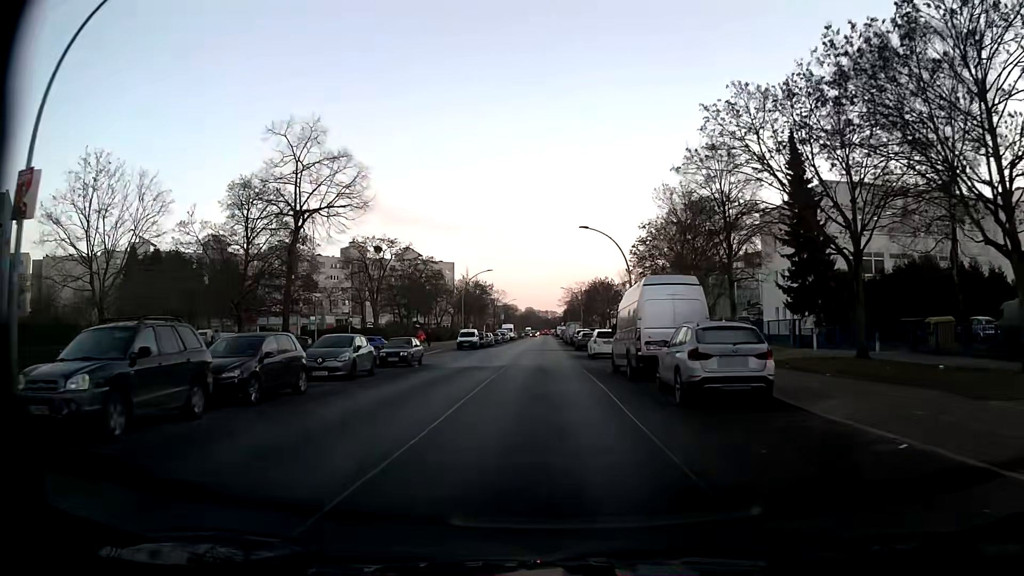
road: residential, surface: asphalt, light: Day
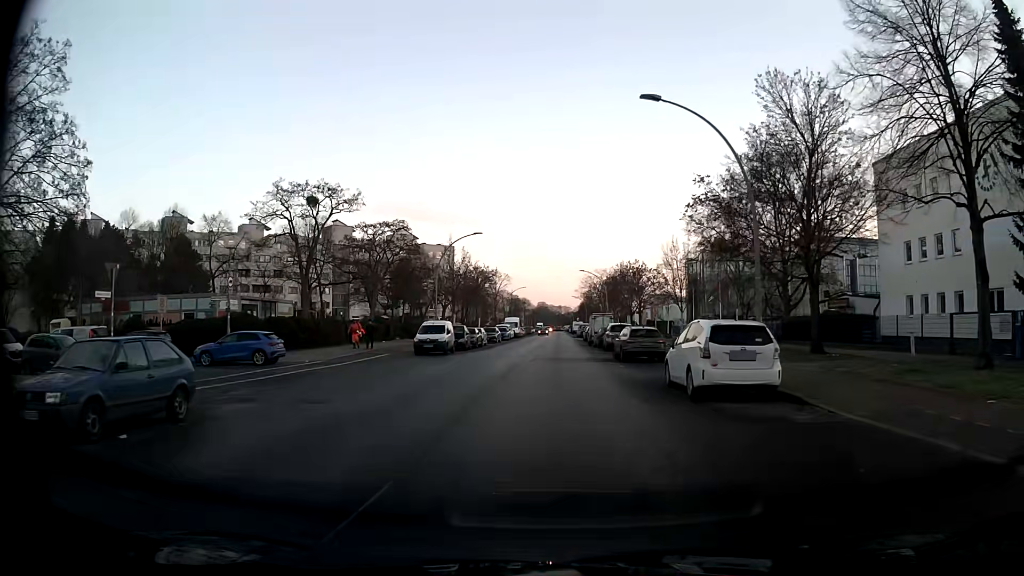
(0.0, +22.9) m; -1°
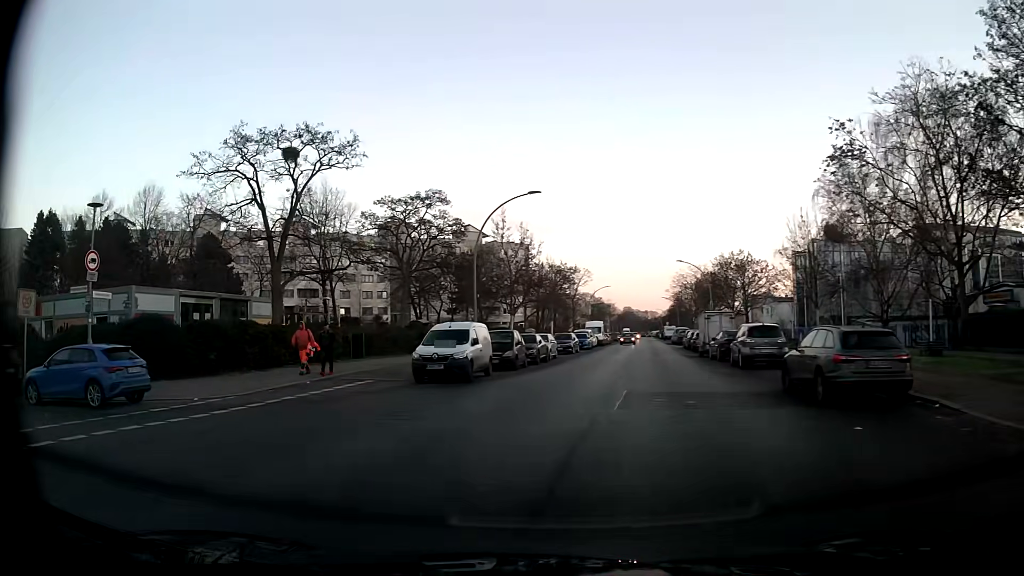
(-0.2, +15.2) m; -7°
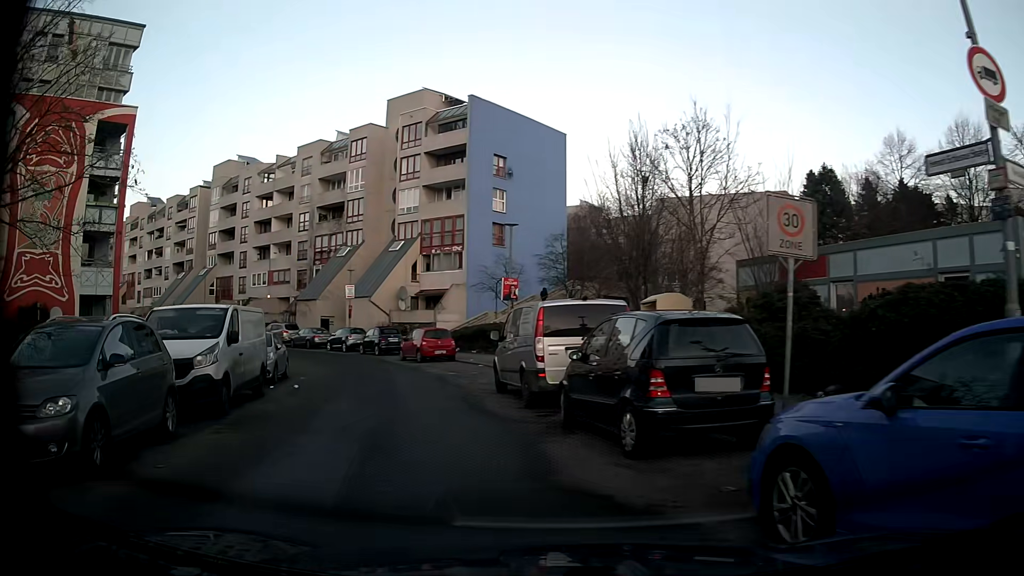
(-7.8, +11.0) m; -68°
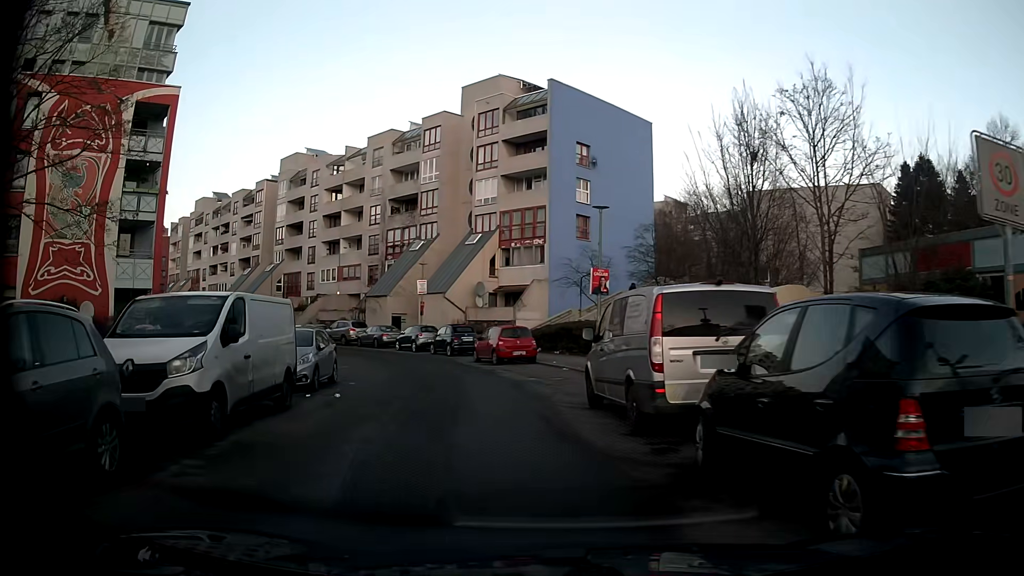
(-0.2, +3.4) m; -8°
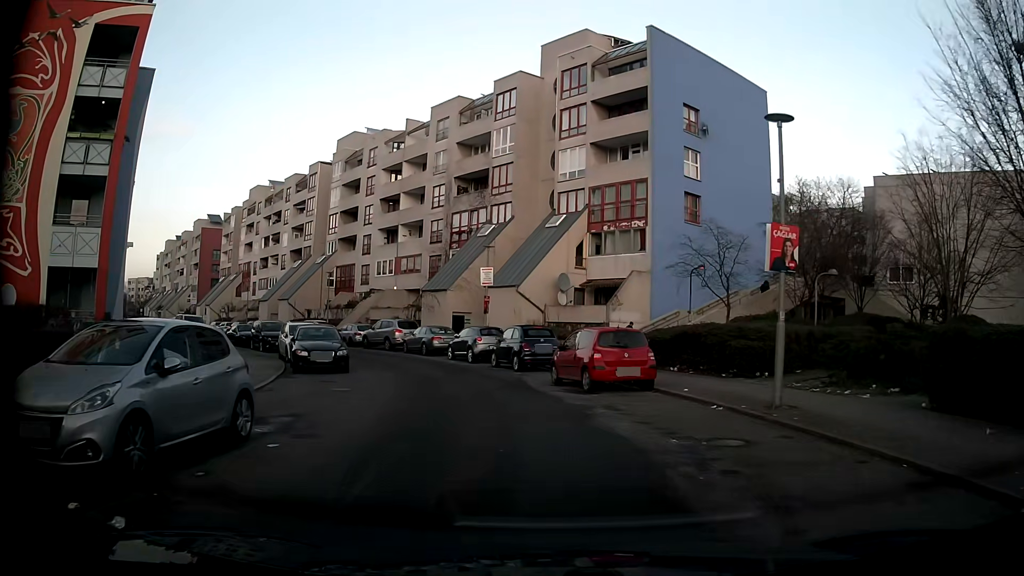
(-0.8, +10.1) m; -6°
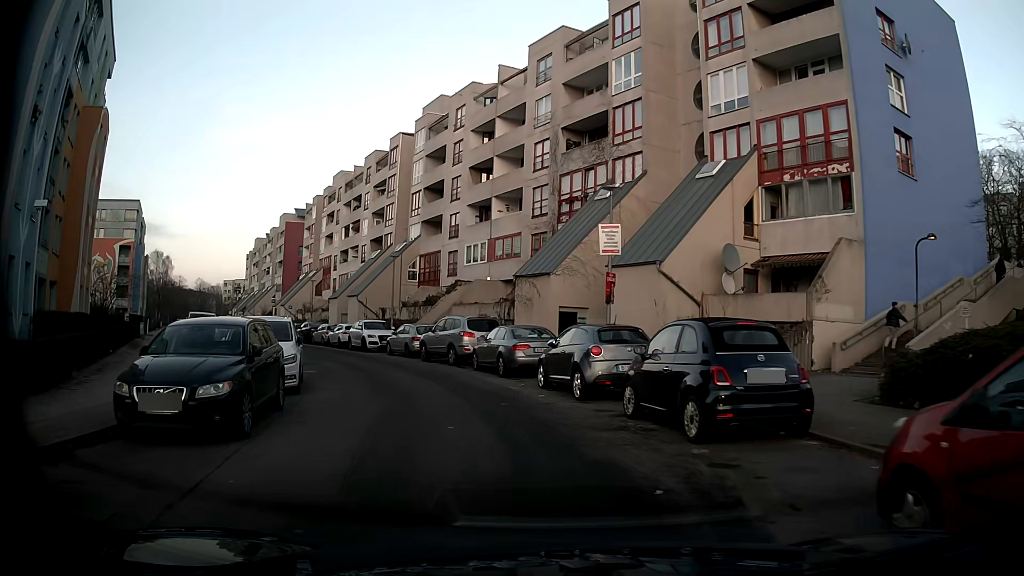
(-1.2, +13.9) m; -11°
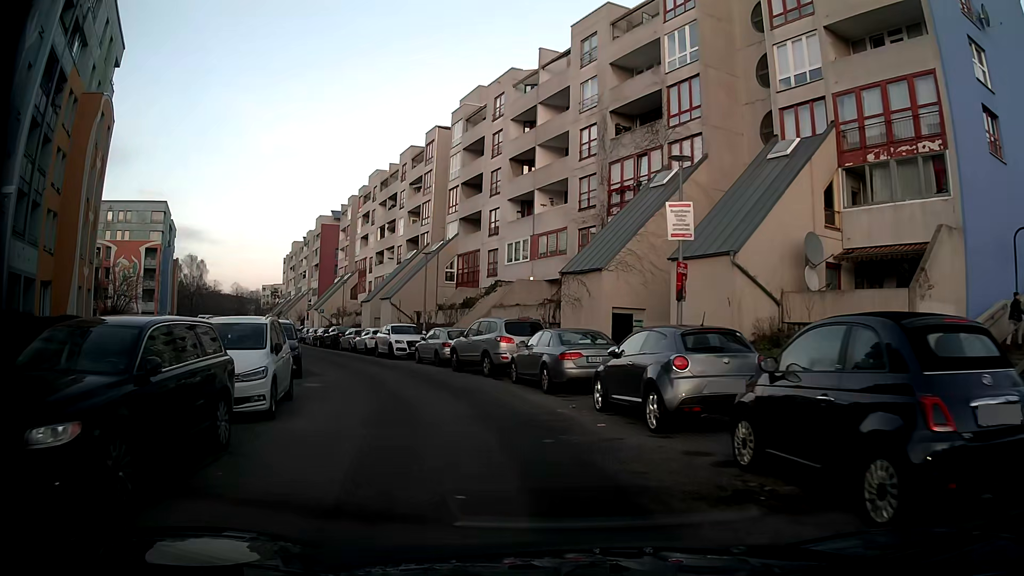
(-0.2, +3.8) m; -5°
